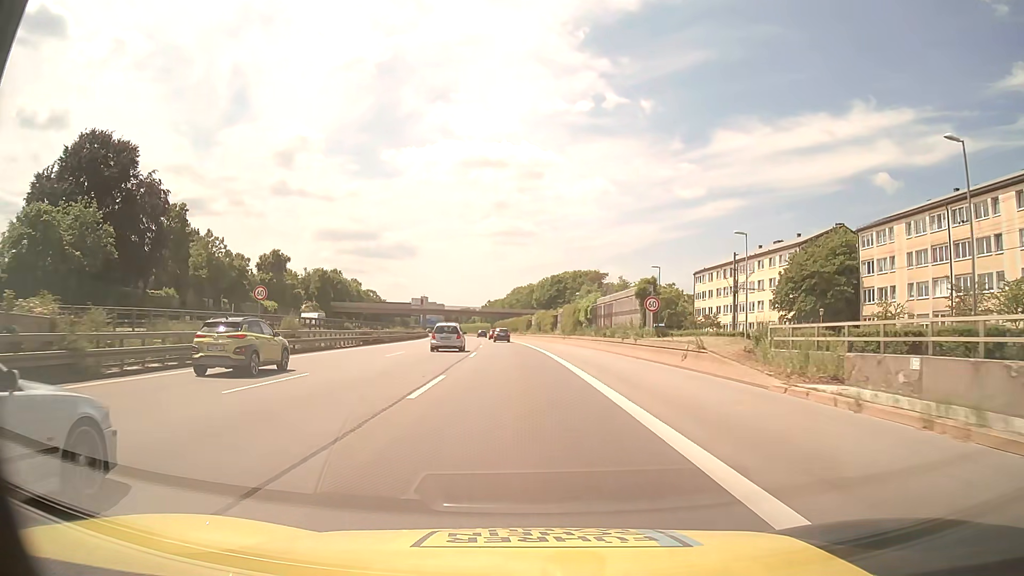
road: motorway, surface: asphalt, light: Day
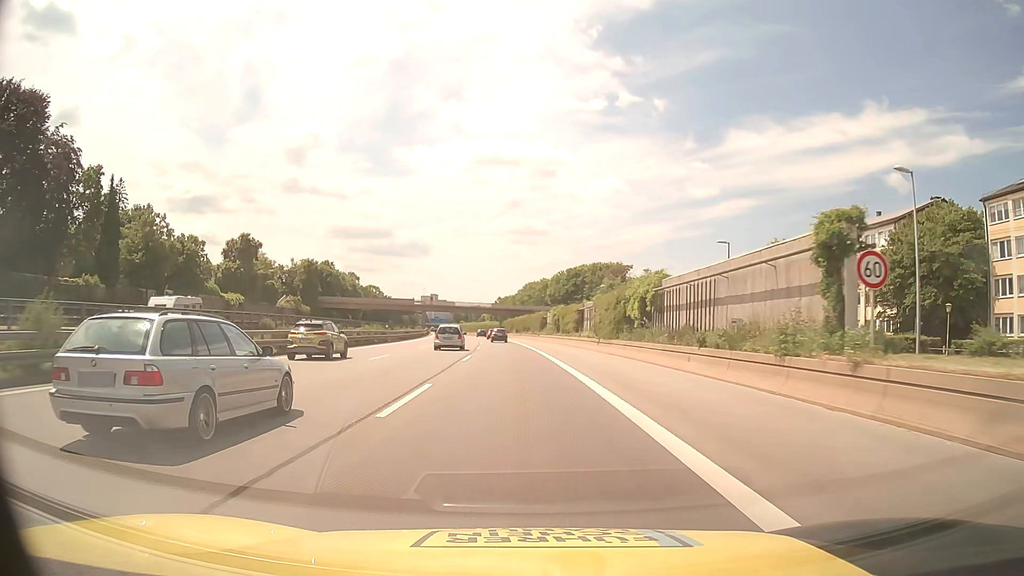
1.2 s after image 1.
(-0.3, +21.0) m; -1°
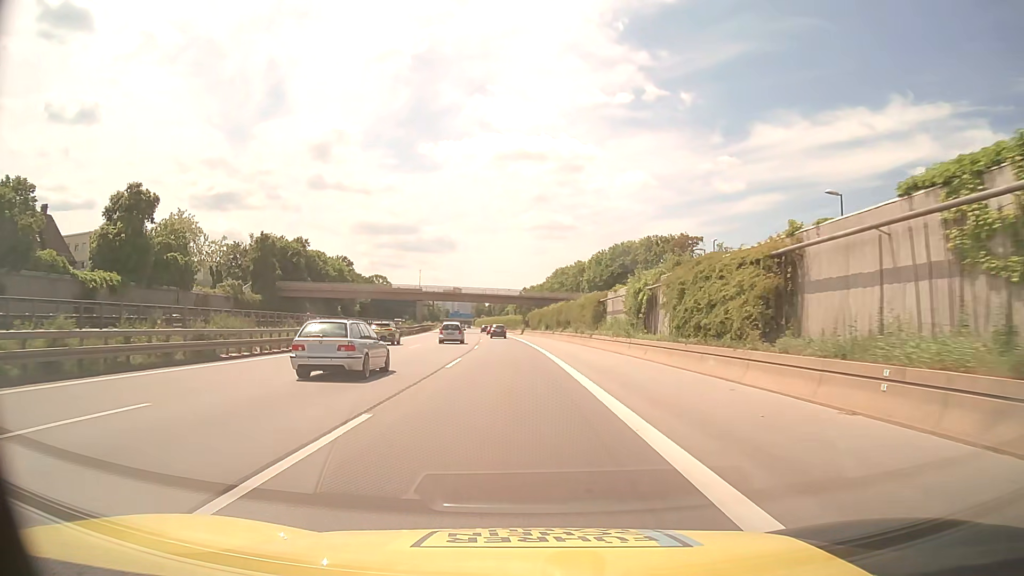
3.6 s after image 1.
(-0.7, +42.1) m; -2°
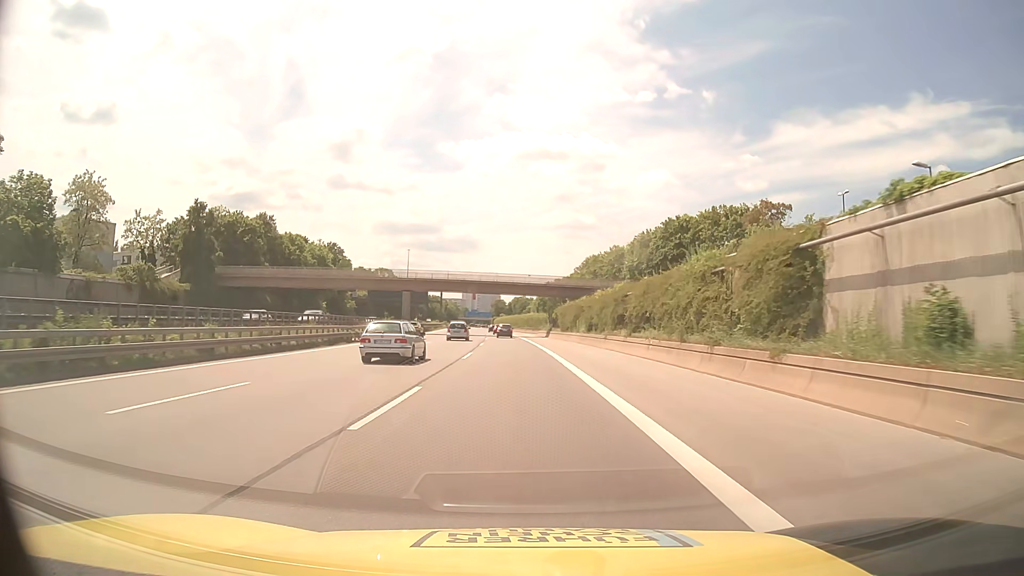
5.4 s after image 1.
(-0.5, +31.6) m; -2°
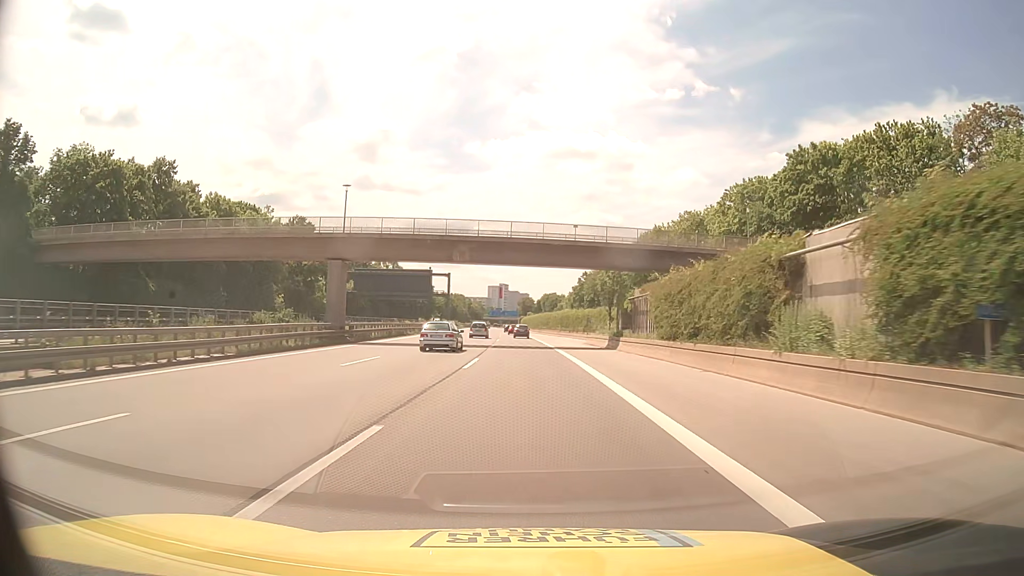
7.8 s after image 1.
(-0.9, +42.0) m; -3°
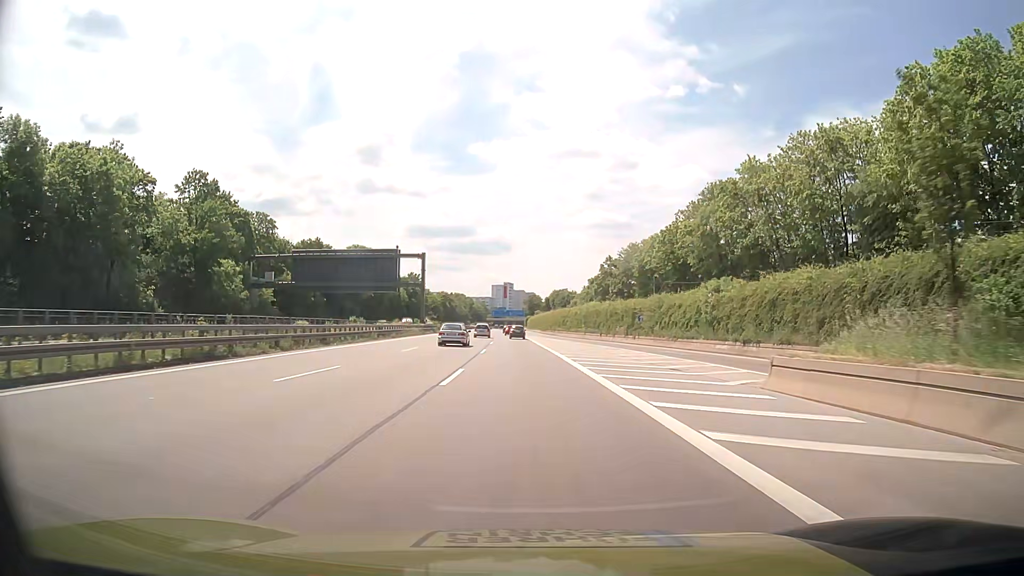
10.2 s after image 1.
(-0.4, +41.7) m; 0°
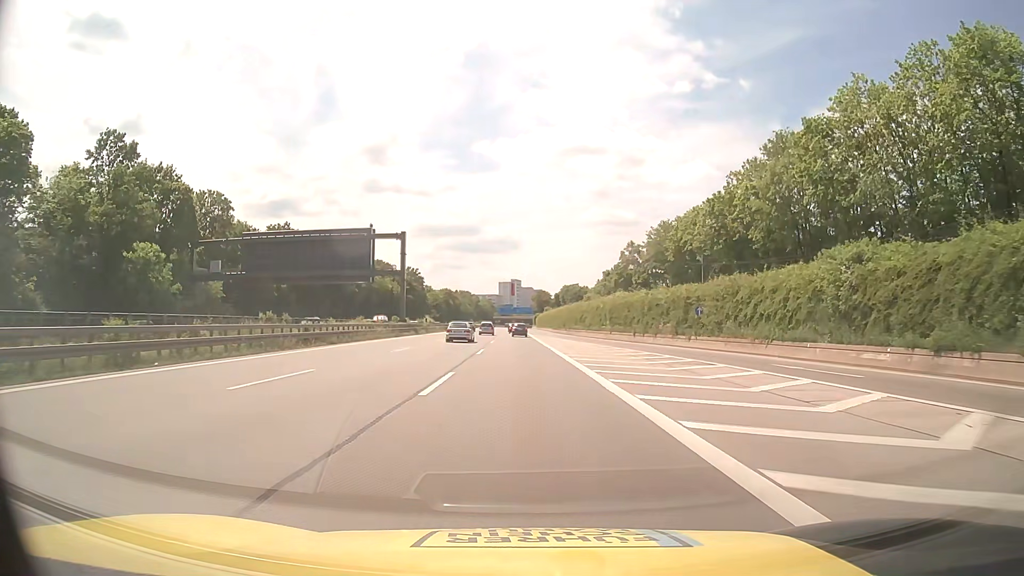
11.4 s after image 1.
(-0.2, +20.8) m; -1°
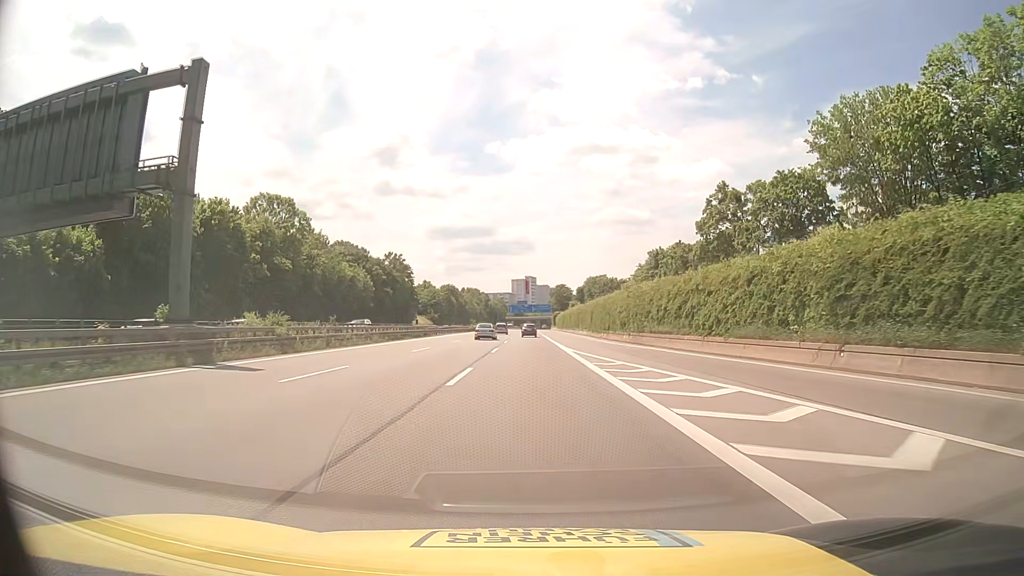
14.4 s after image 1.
(-1.0, +52.0) m; -2°
(0, +10) (0, +20) (0, +30) (0, +40) (0, +50) (0, +60) (0, +70) (+1, +80) (+1, +90) (+1, +100) m
